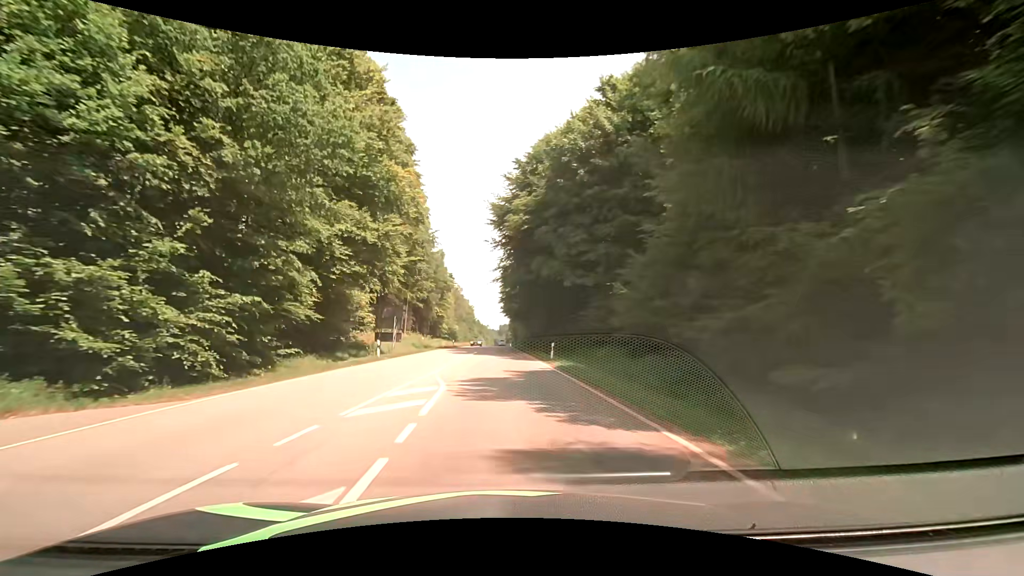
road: secondary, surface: asphalt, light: Day
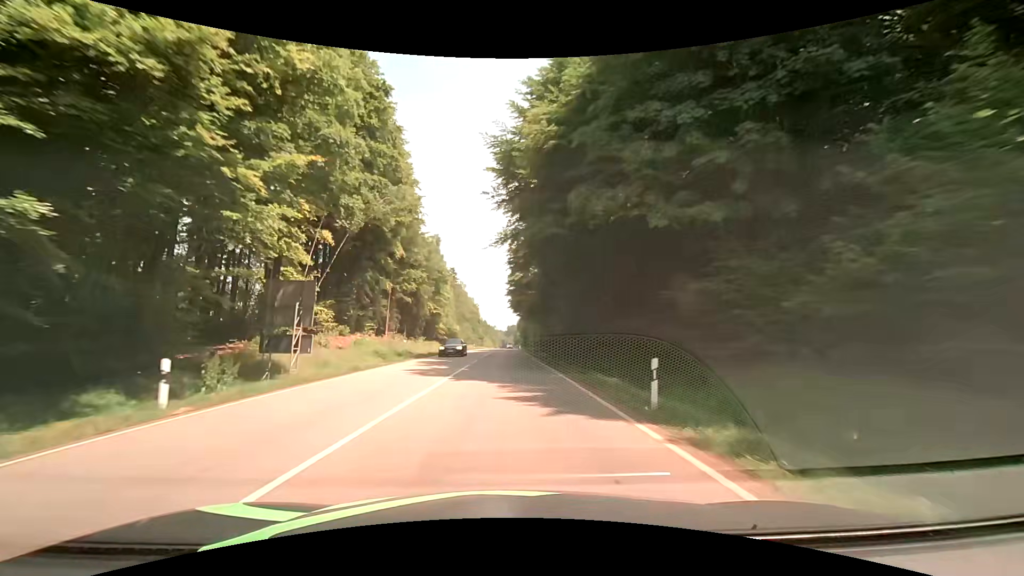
(-0.2, +19.0) m; -1°
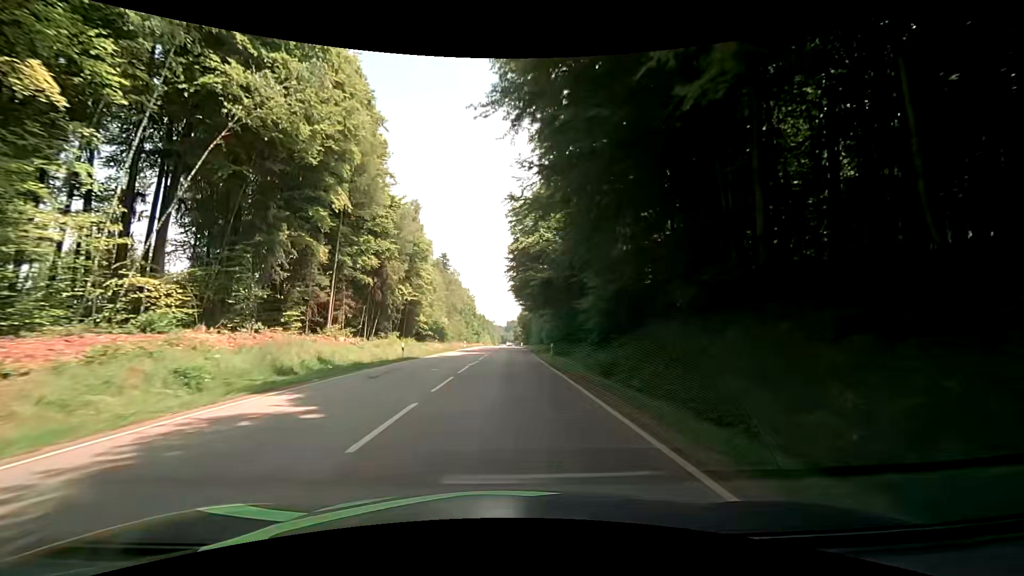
(+0.1, +21.6) m; 0°
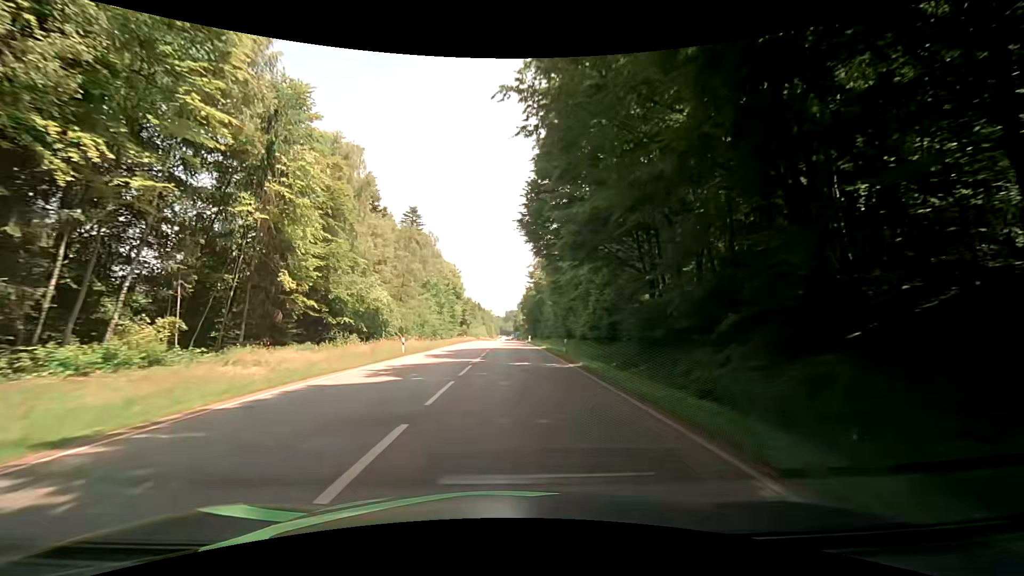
(+0.3, +44.8) m; 0°
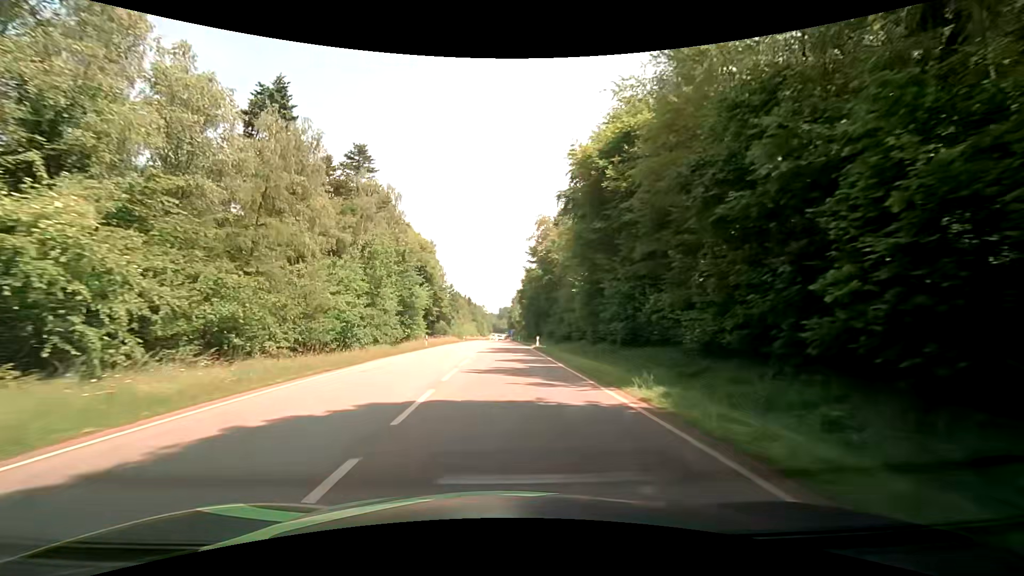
(+0.6, +32.2) m; +1°
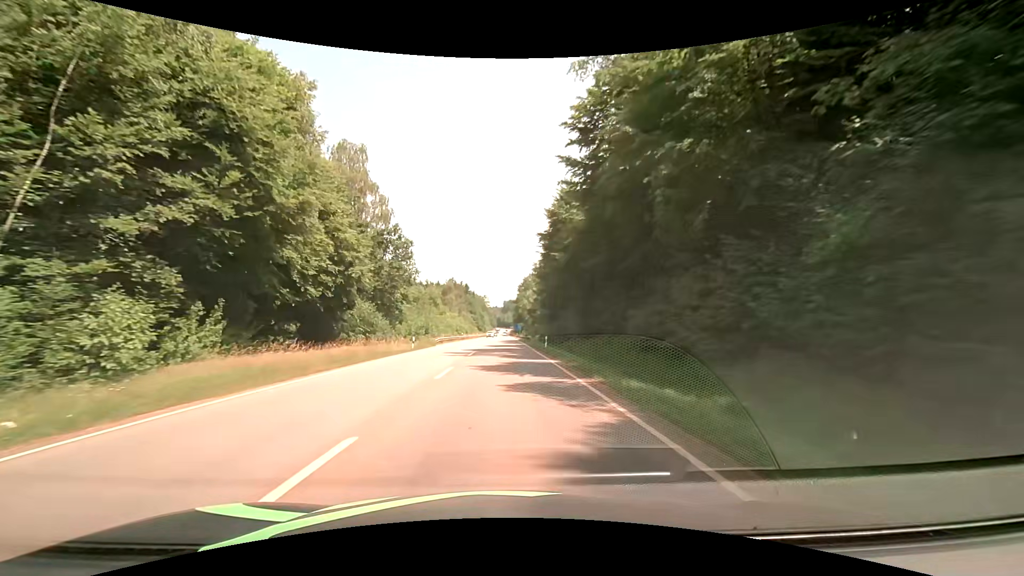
(+0.1, +53.5) m; 0°
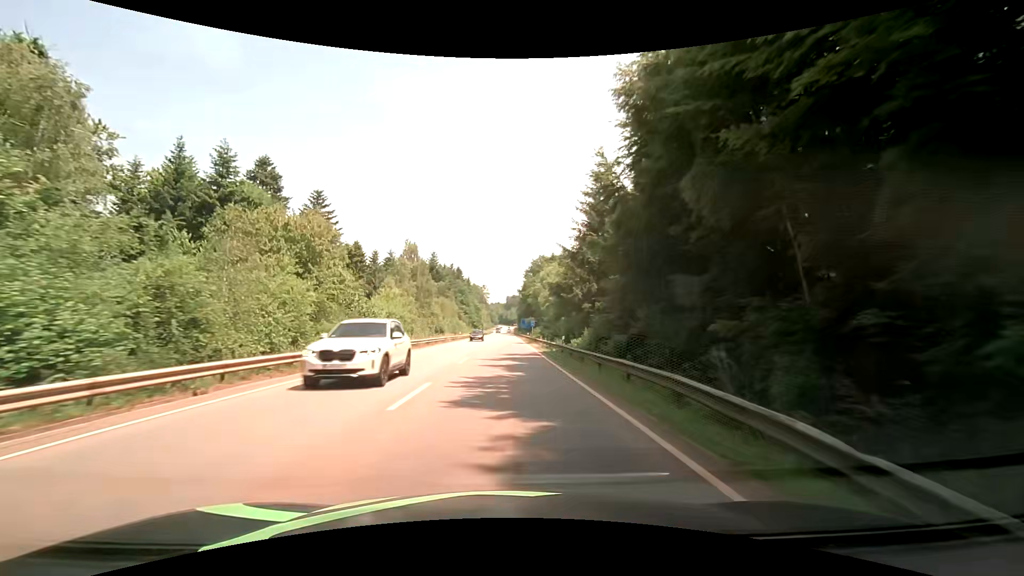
(-0.1, +54.0) m; 0°
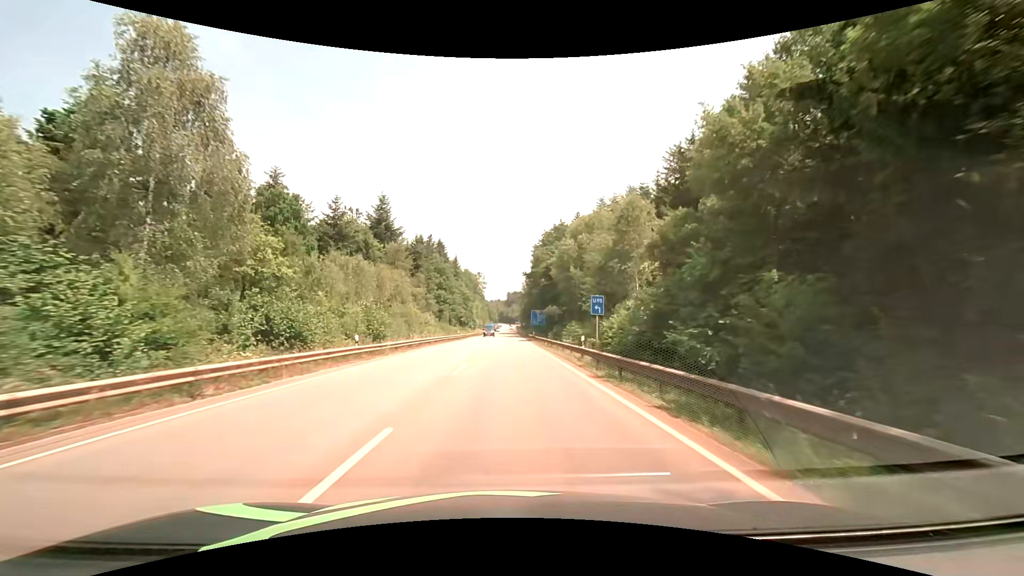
(-0.1, +54.1) m; 0°
(0, +10) (0, +20) (0, +30) (0, +40) (0, +50) (0, +60) (0, +70) (+1, +80) (+1, +90) (+1, +100) m
